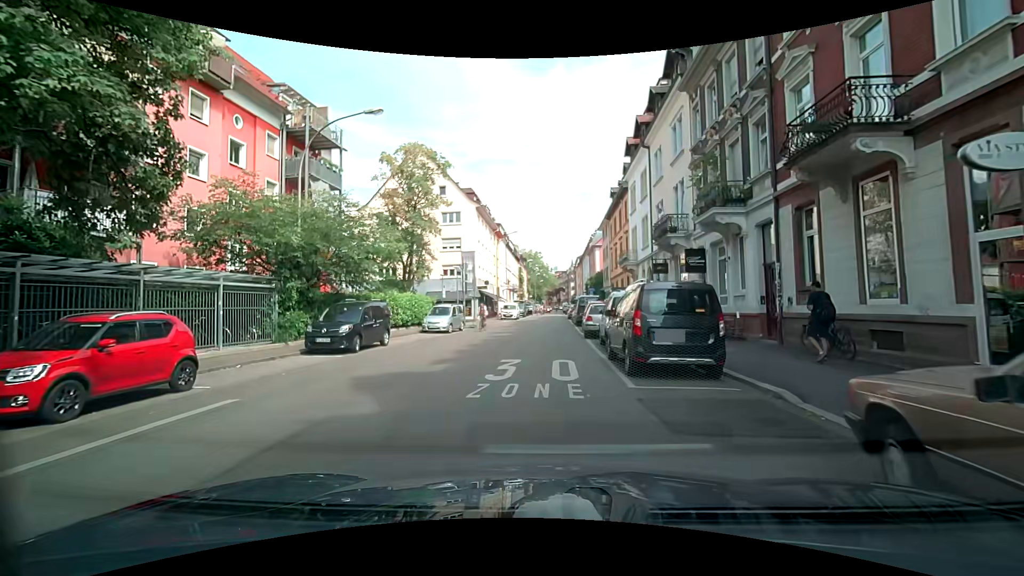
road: residential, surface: asphalt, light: Day
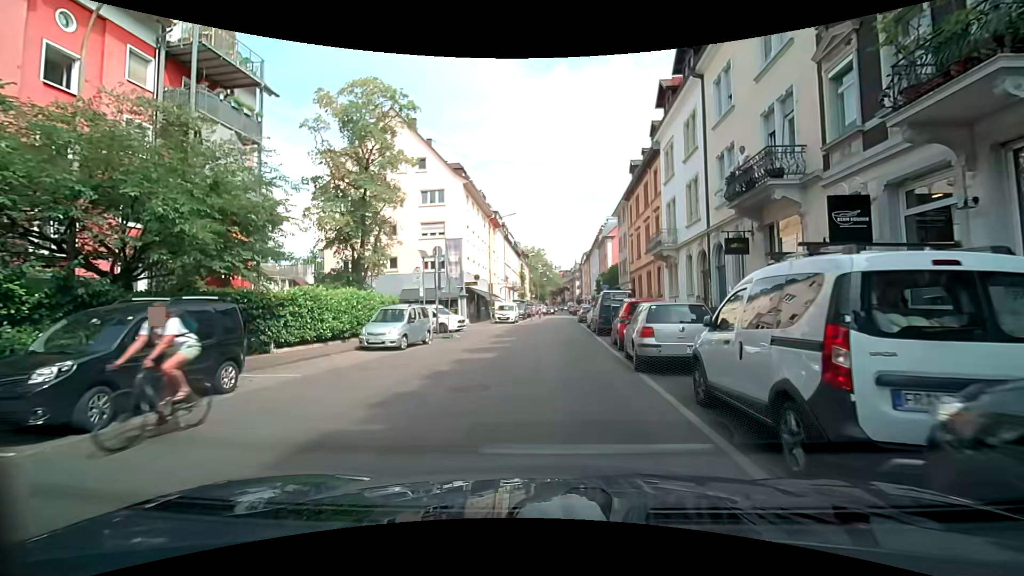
(-0.3, +10.4) m; 0°
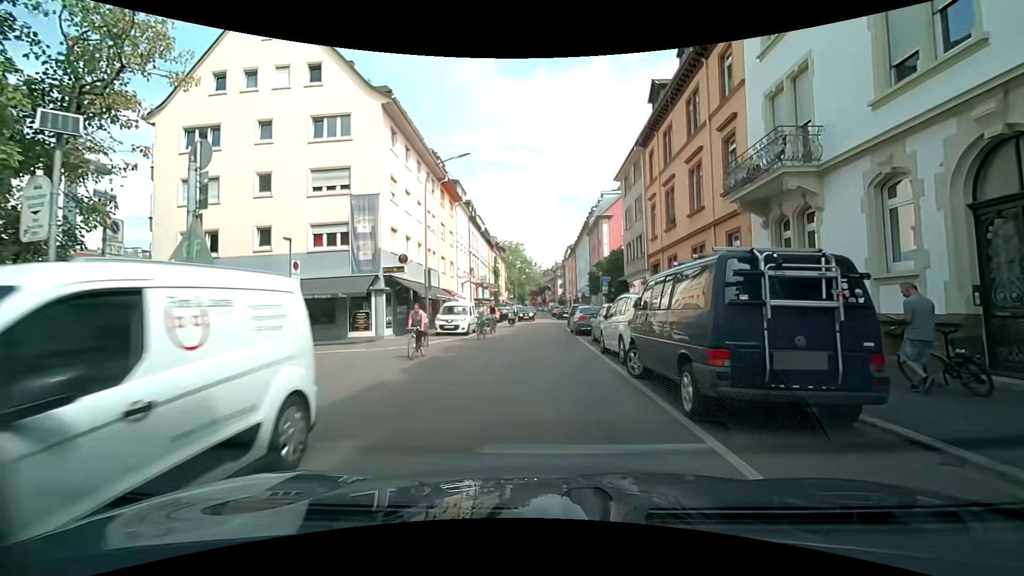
(0.0, +16.5) m; 0°
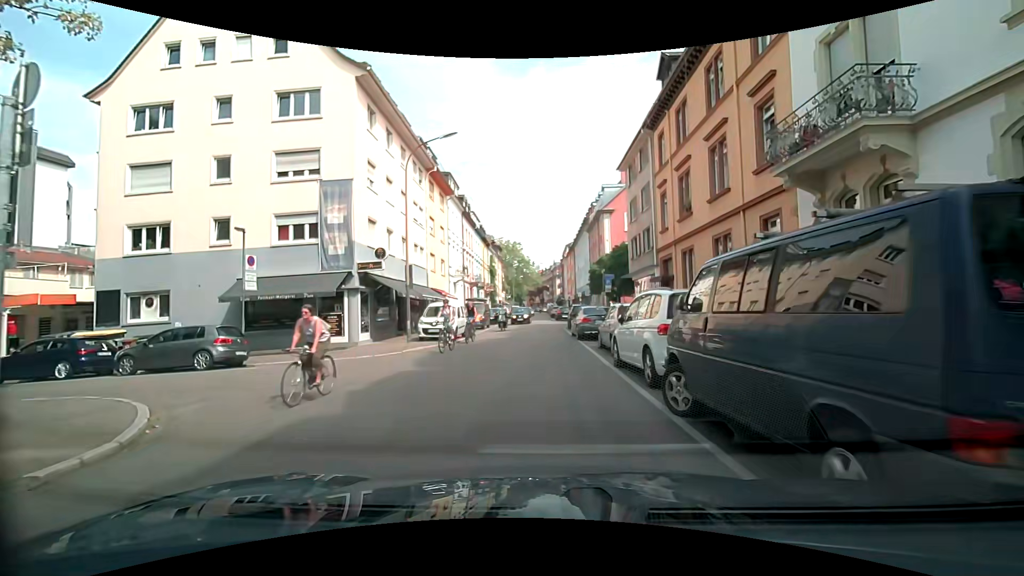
(0.0, +3.1) m; +1°
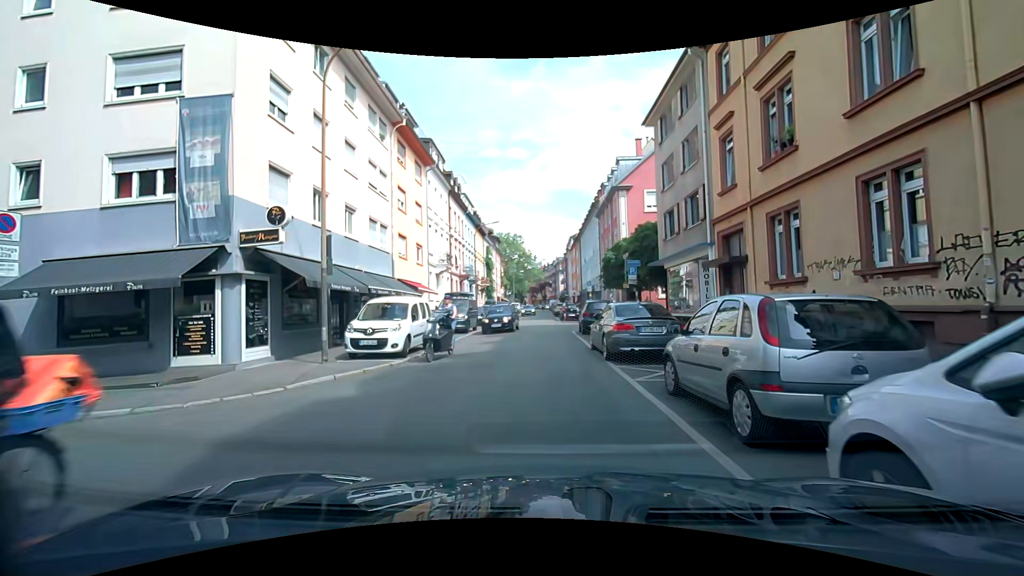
(-0.1, +8.5) m; -1°
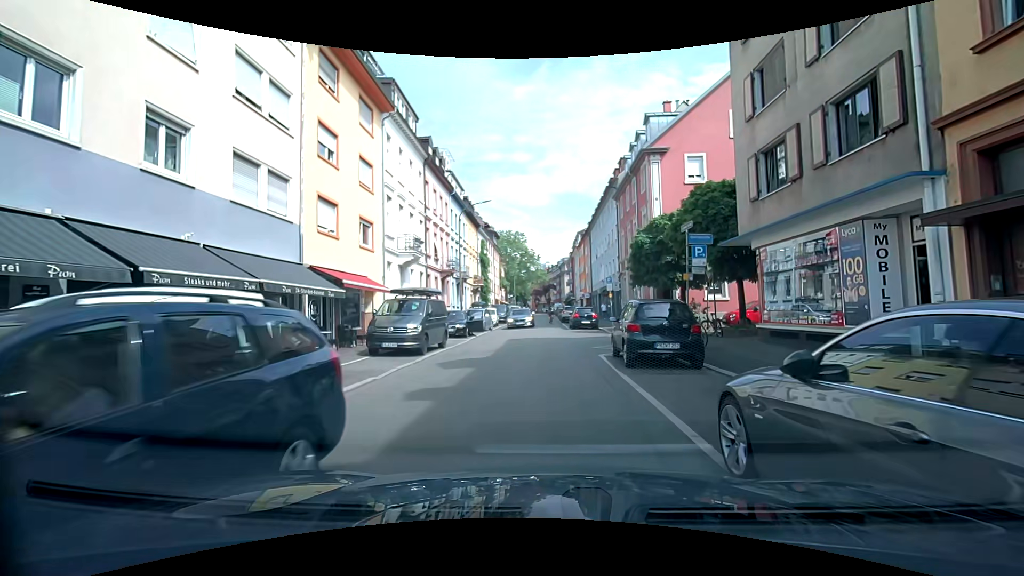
(+0.2, +10.6) m; +1°
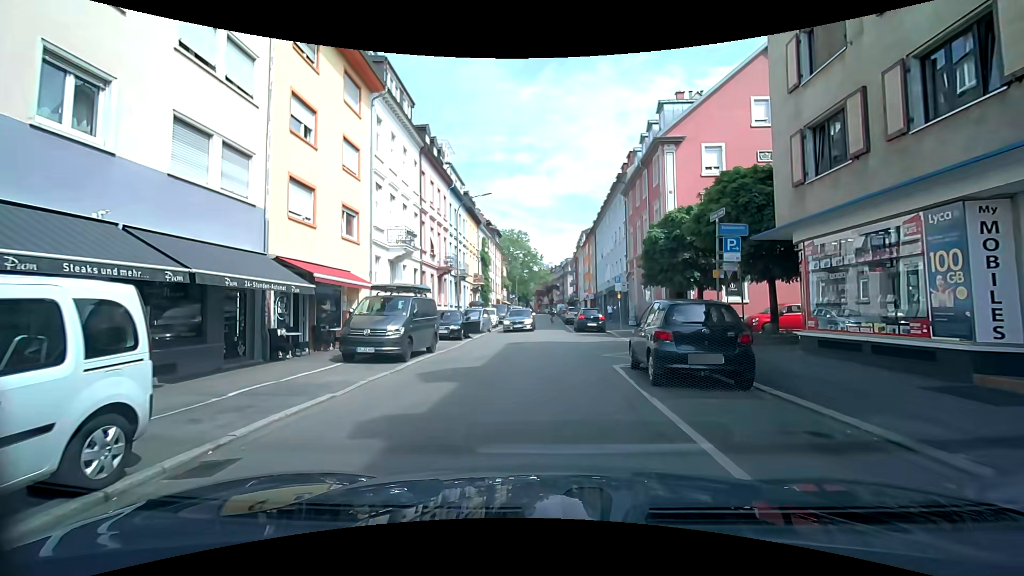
(+0.1, +2.4) m; 0°
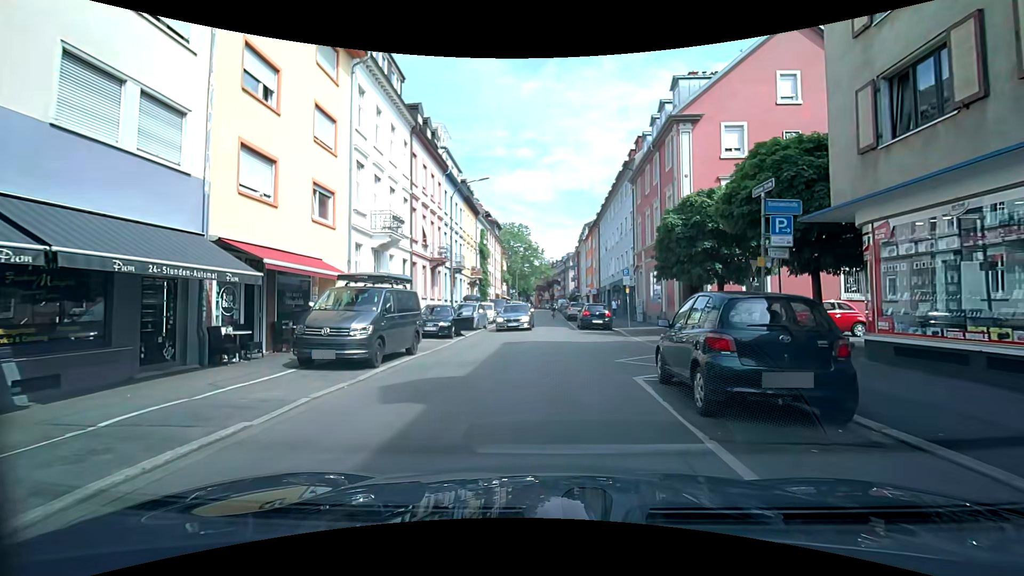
(0.0, +2.6) m; 0°
